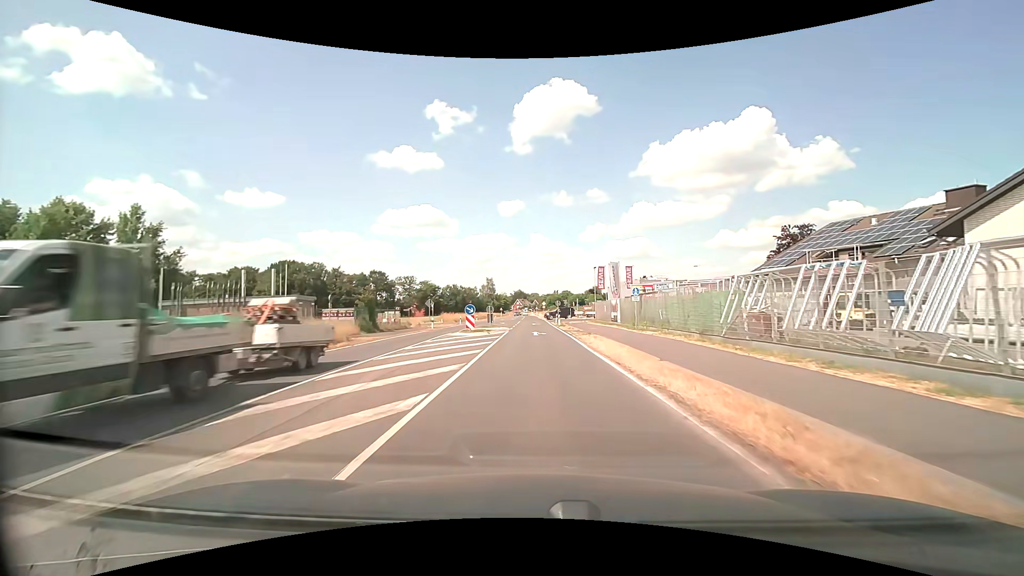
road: secondary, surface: asphalt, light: Day
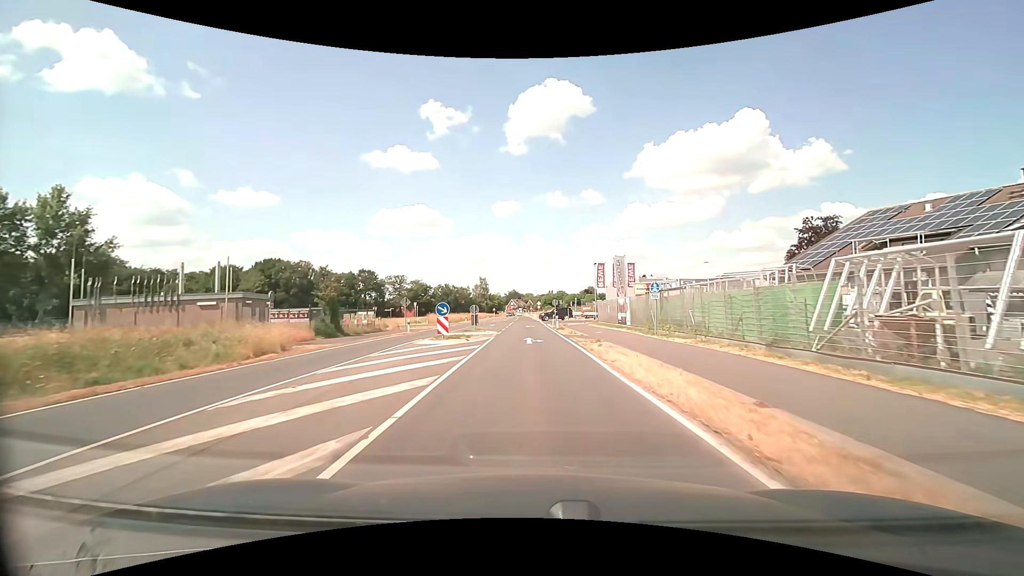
(0.0, +7.1) m; 0°
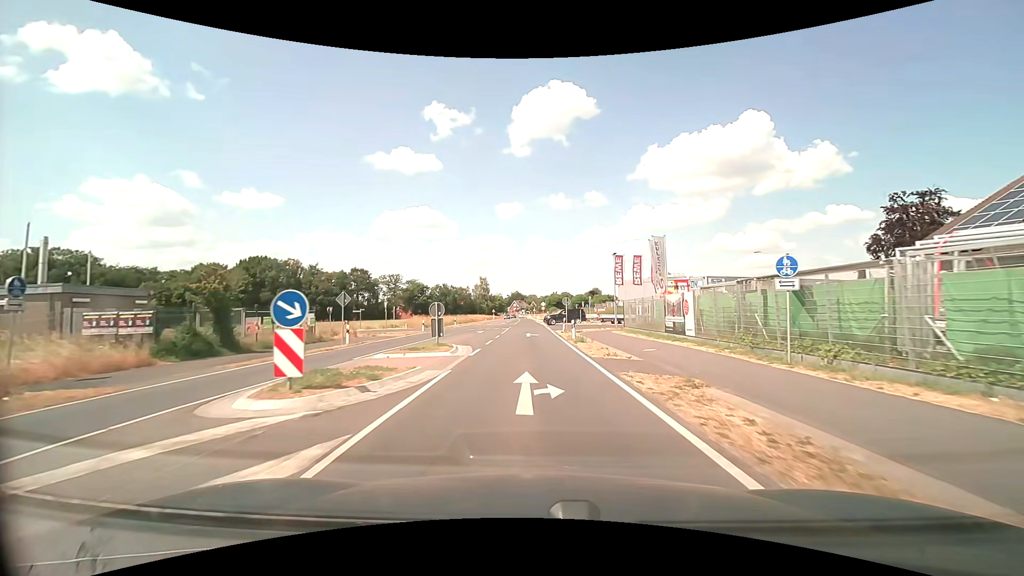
(0.0, +14.1) m; 0°
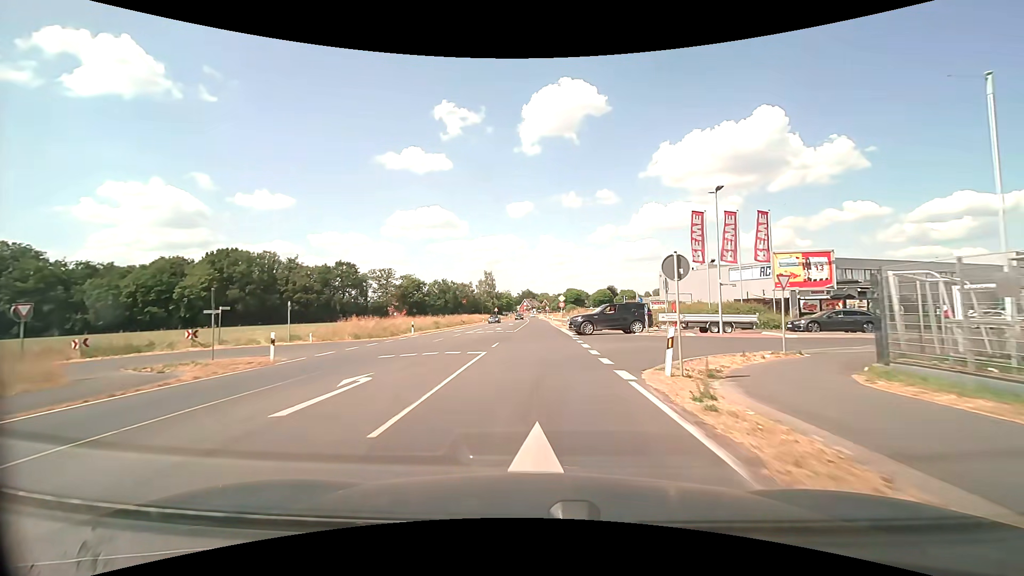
(-0.2, +28.5) m; -2°
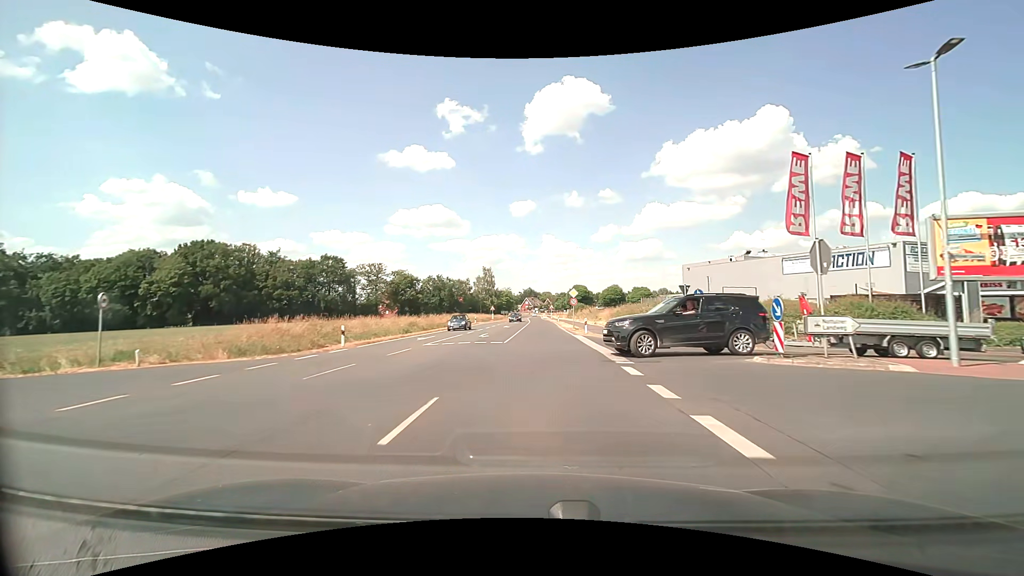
(0.0, +14.5) m; 0°
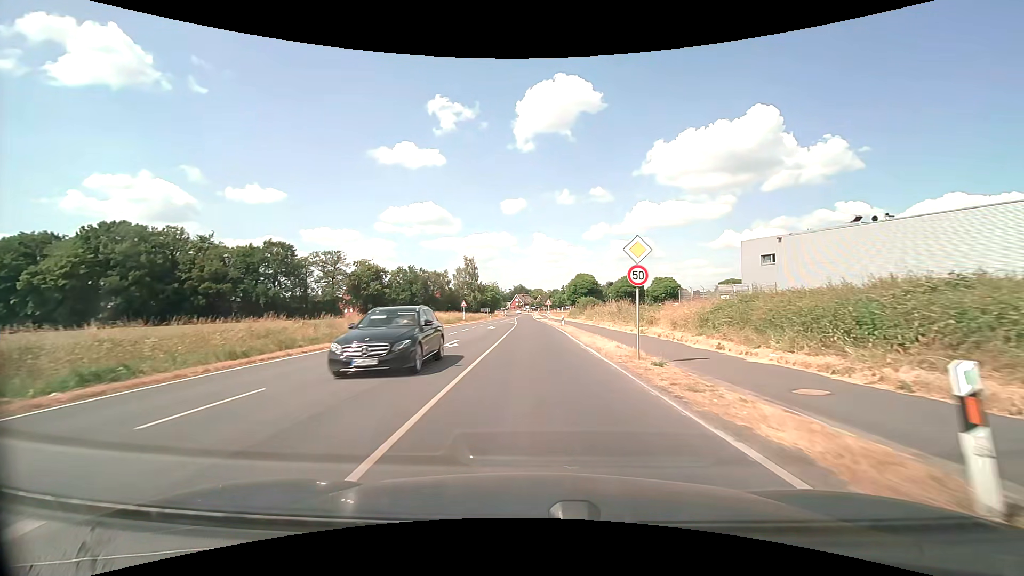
(+0.1, +29.4) m; +1°
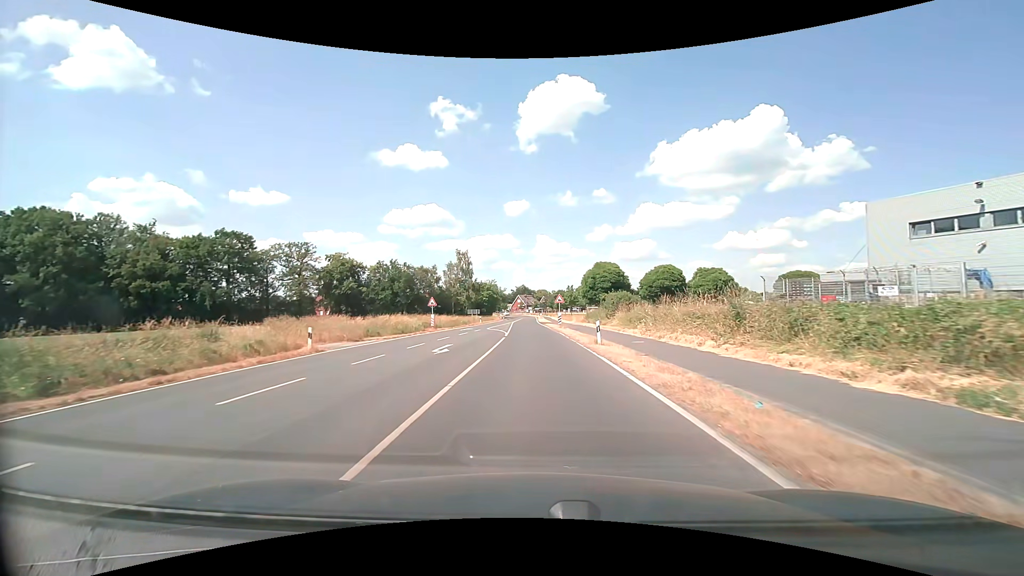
(0.0, +22.5) m; 0°
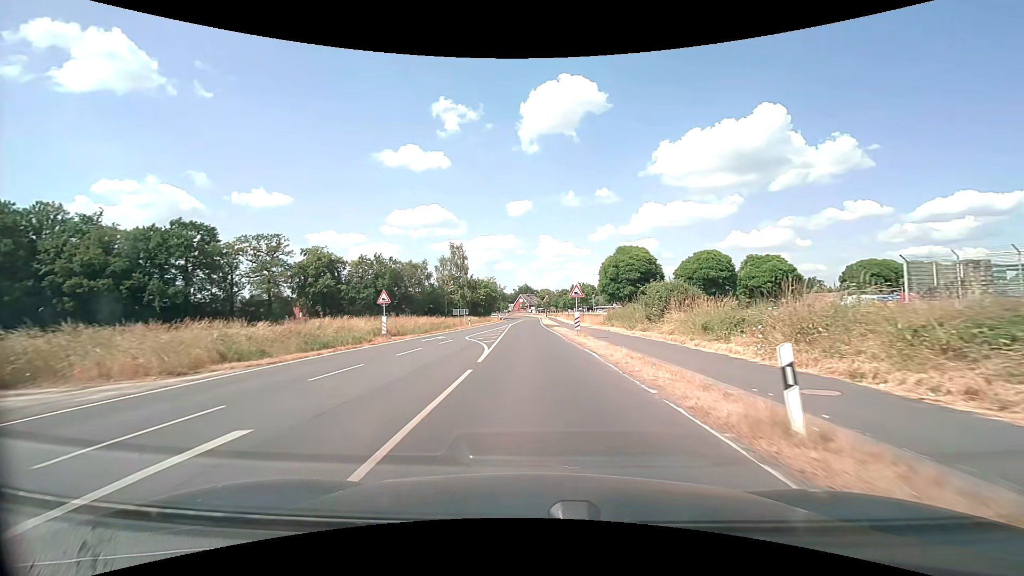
(0.0, +15.2) m; 0°
(0, +10) (0, +20) (0, +30) (0, +40) (-1, +50) (-1, +60) (-1, +70) (-1, +80) (-1, +90) (-1, +100) m
